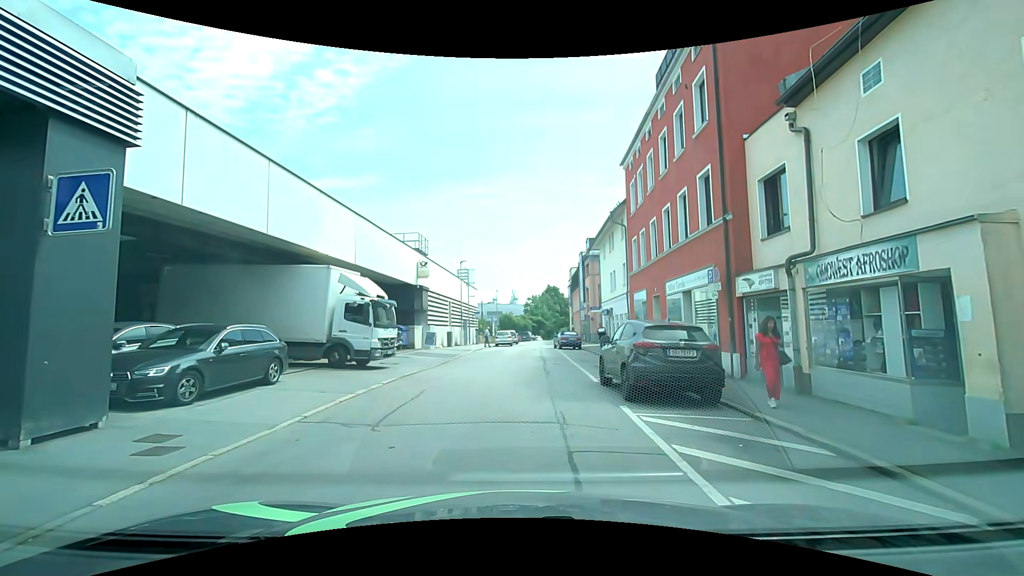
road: residential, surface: asphalt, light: Day
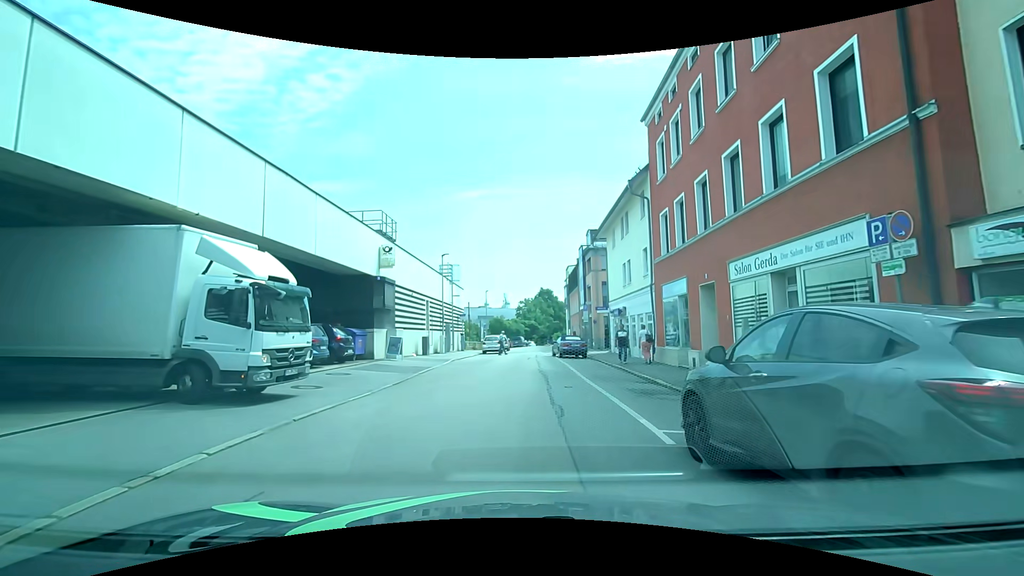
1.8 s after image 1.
(-0.1, +7.2) m; -1°
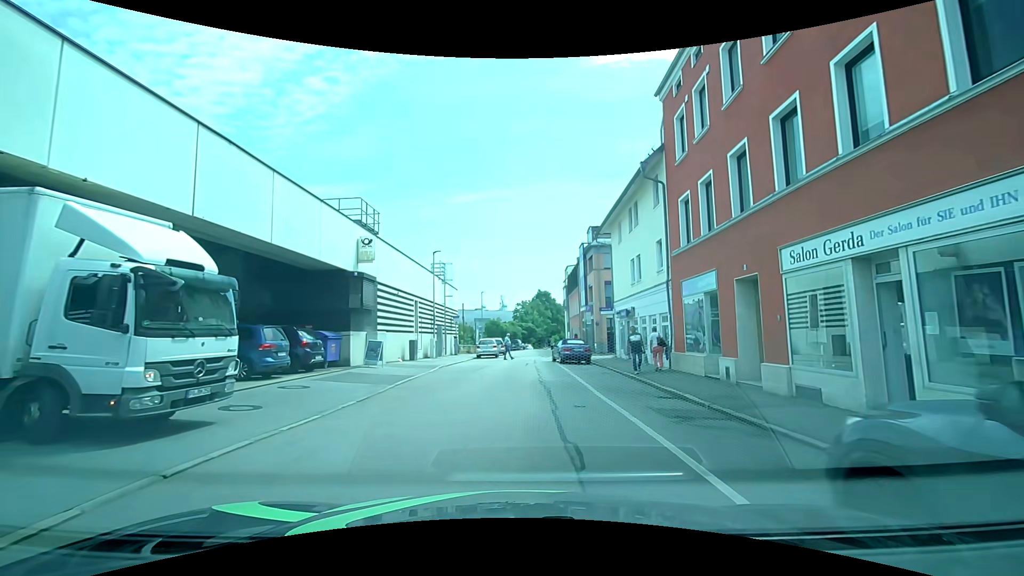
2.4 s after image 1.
(0.0, +3.0) m; +1°
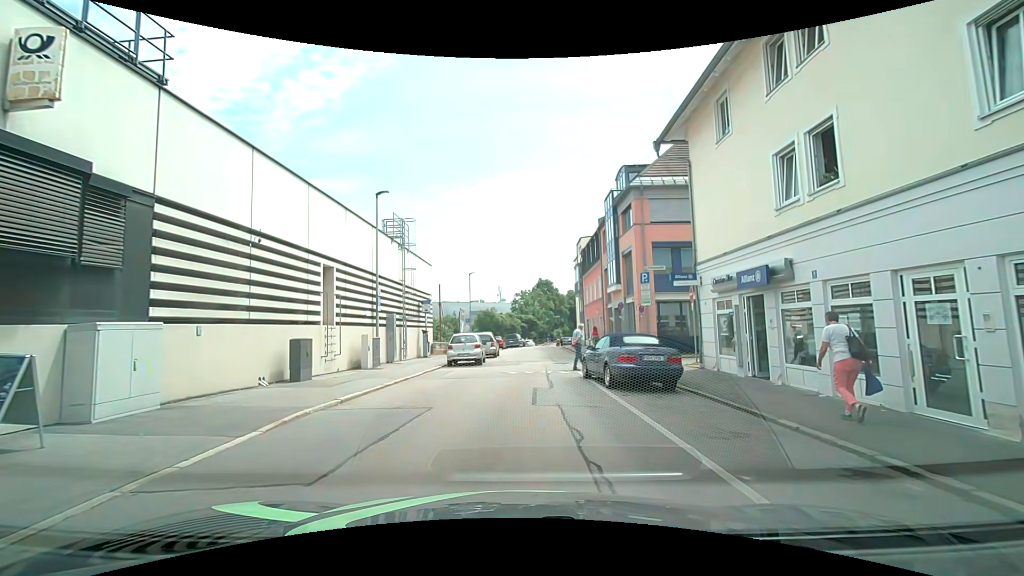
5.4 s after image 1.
(0.0, +15.1) m; +1°
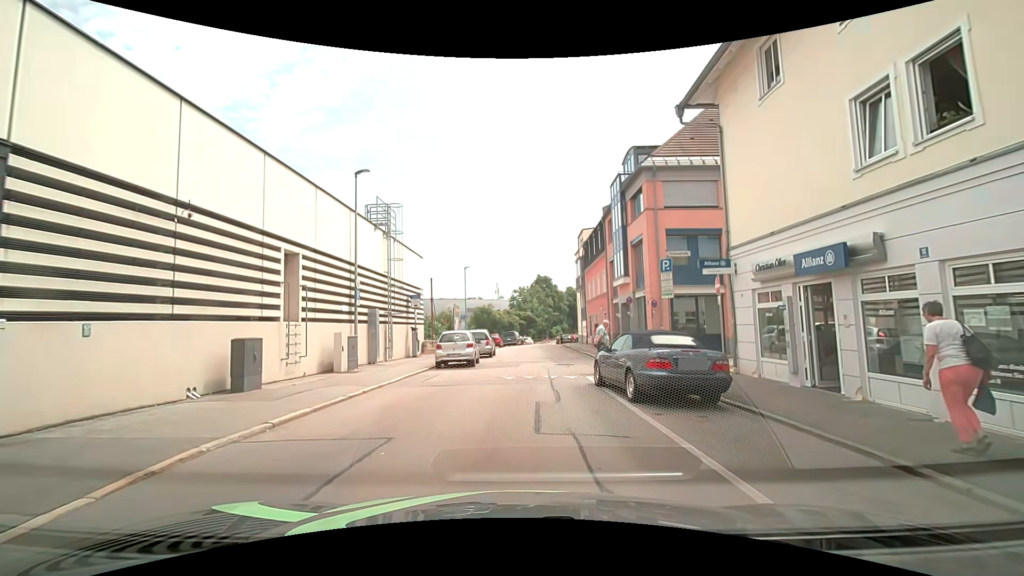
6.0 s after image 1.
(0.0, +2.8) m; 0°
